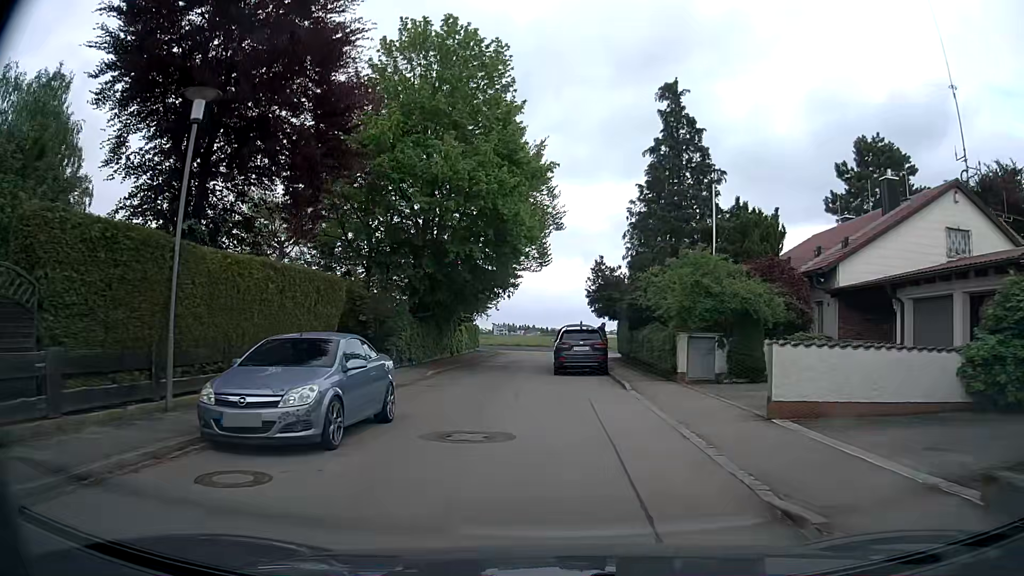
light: Day
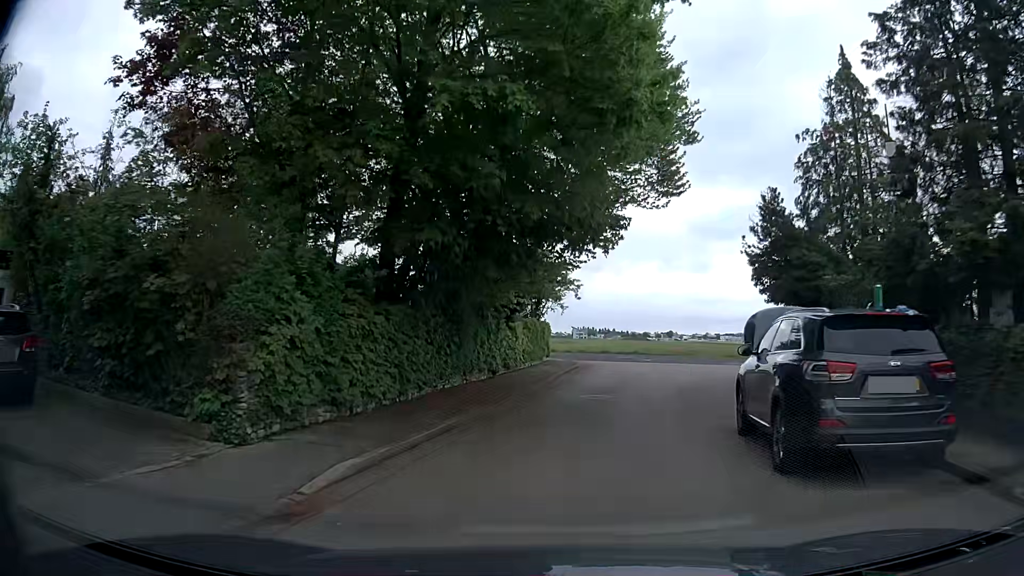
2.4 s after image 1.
(-1.0, +17.1) m; -7°
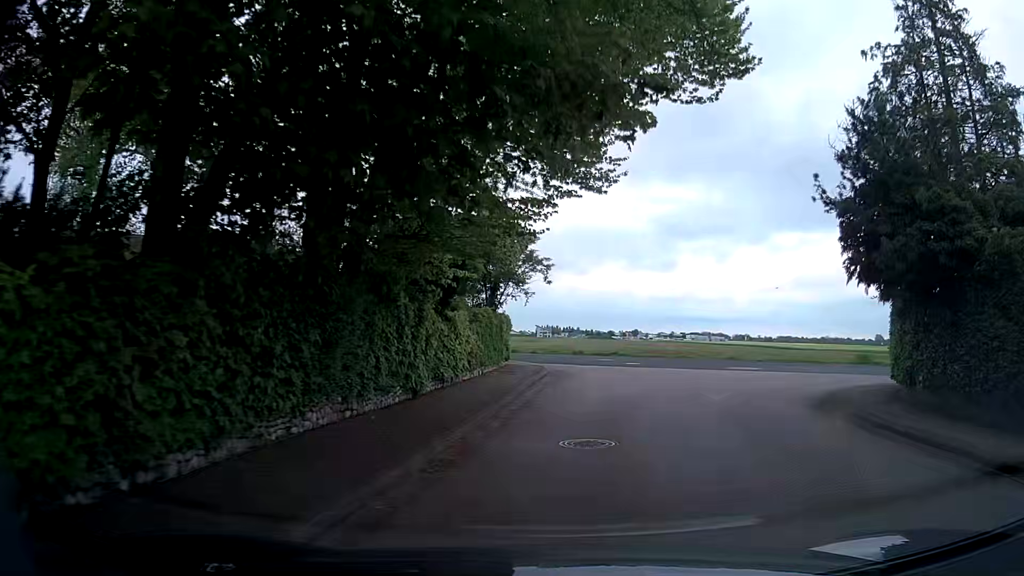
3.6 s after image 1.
(+0.1, +7.7) m; +3°
